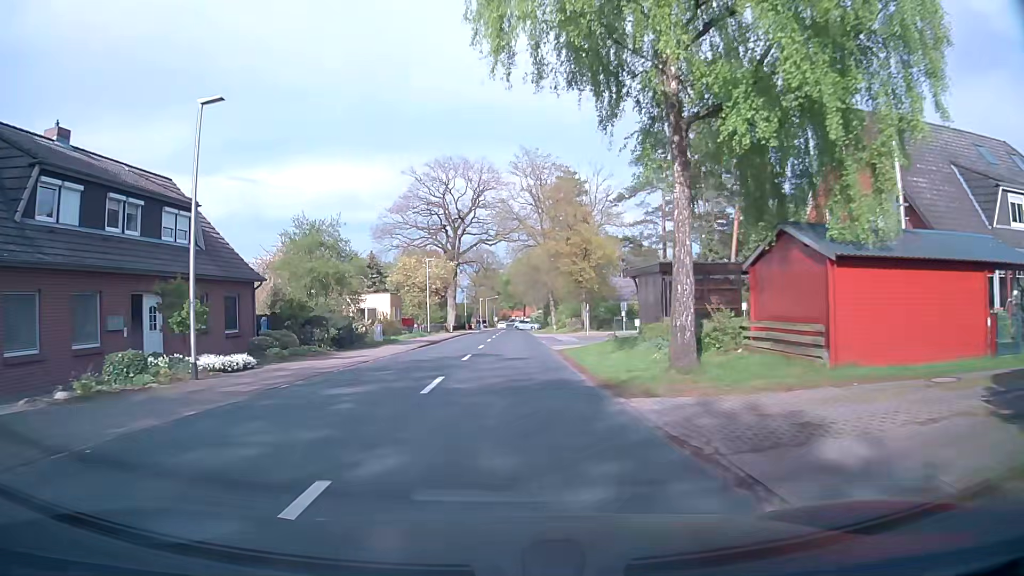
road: tertiary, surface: asphalt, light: Day
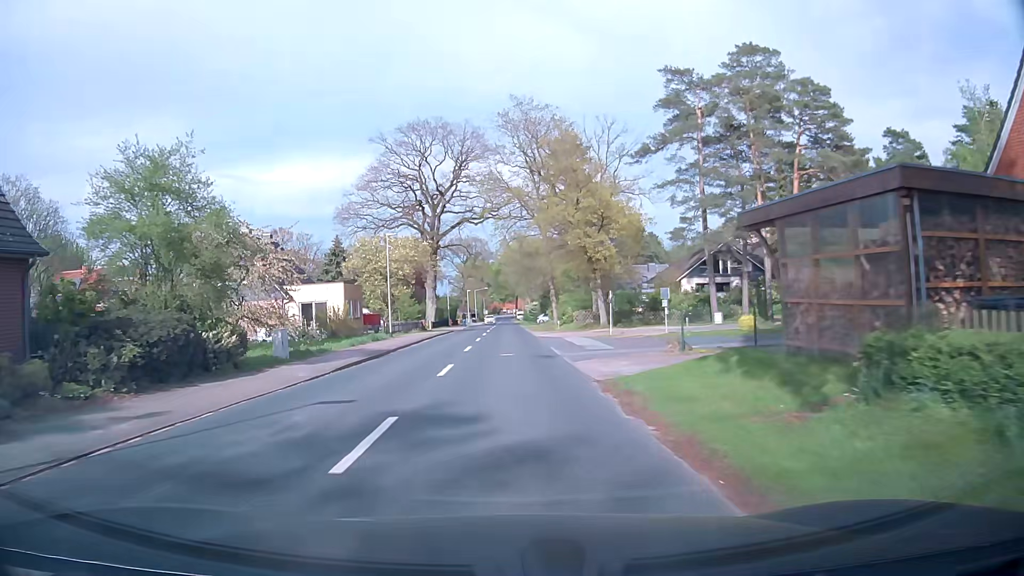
(+0.1, +14.6) m; +2°
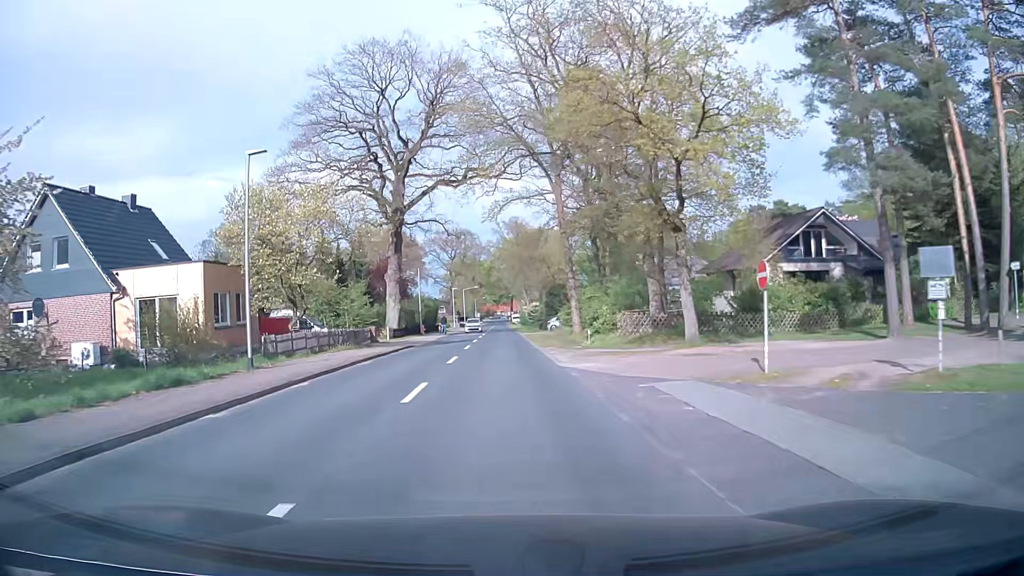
(-0.2, +22.0) m; 0°
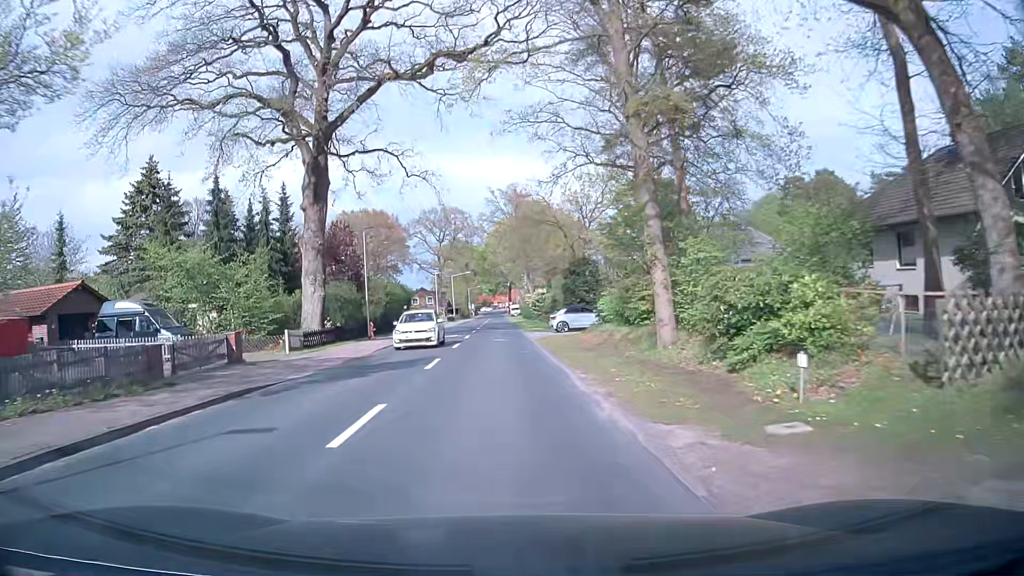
(0.0, +22.0) m; 0°
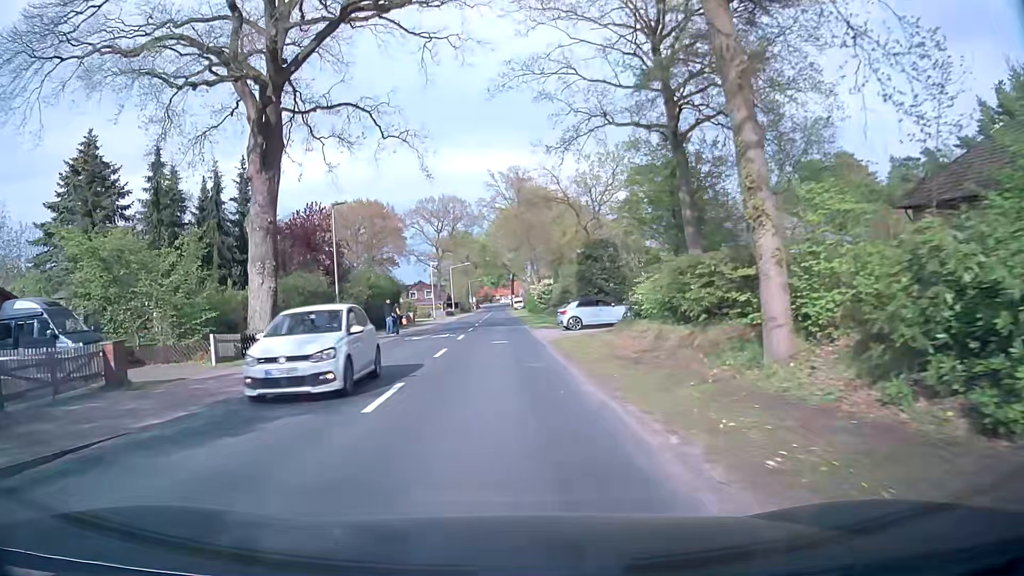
(0.0, +7.1) m; +1°
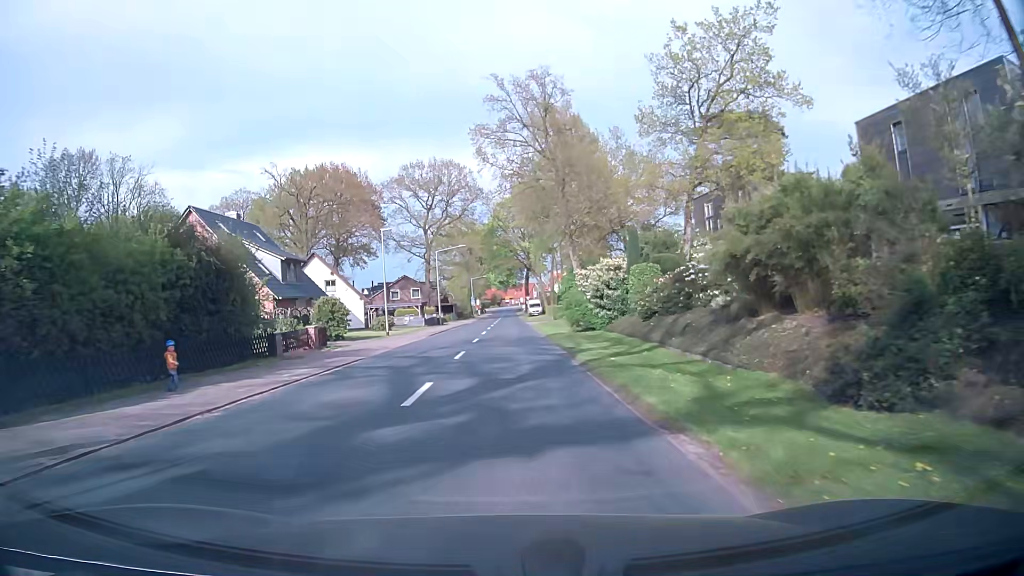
(-0.7, +35.0) m; -1°
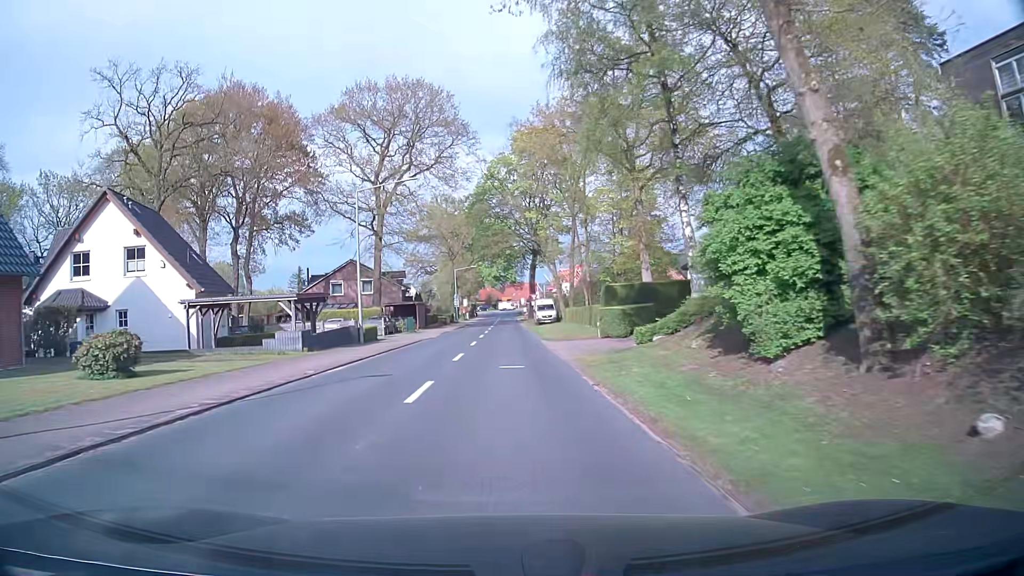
(+0.2, +35.4) m; 0°
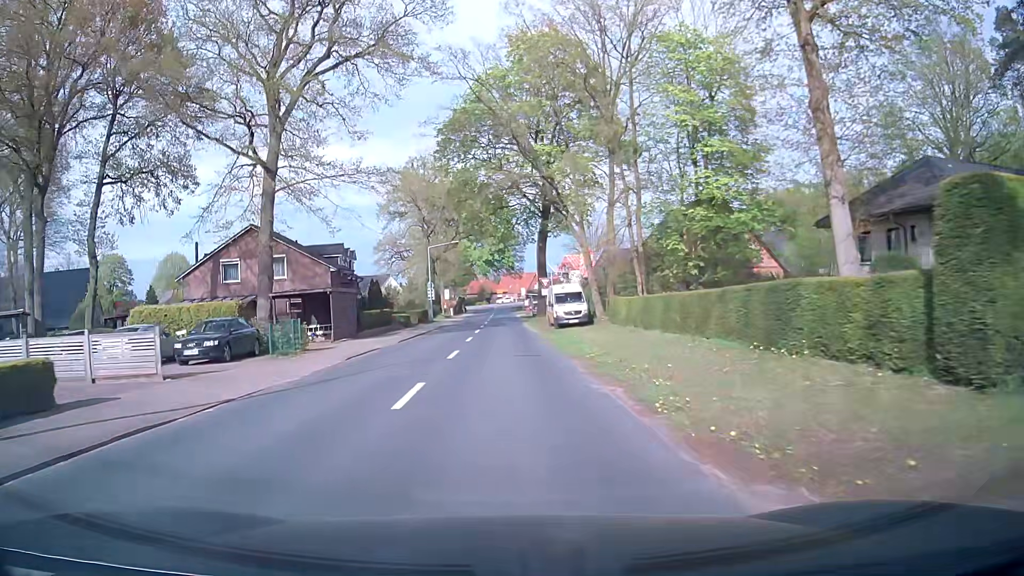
(+0.1, +27.9) m; 0°
(0, +10) (0, +20) (0, +30) (0, +40) (0, +50) (0, +60) (0, +70) (0, +80) (0, +90) (0, +100) m
